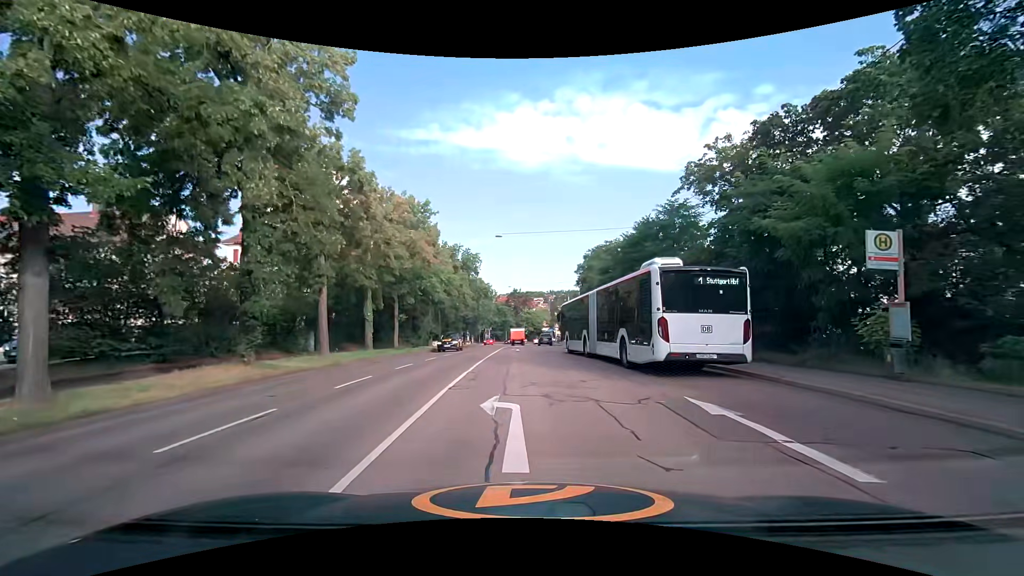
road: secondary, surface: asphalt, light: Day
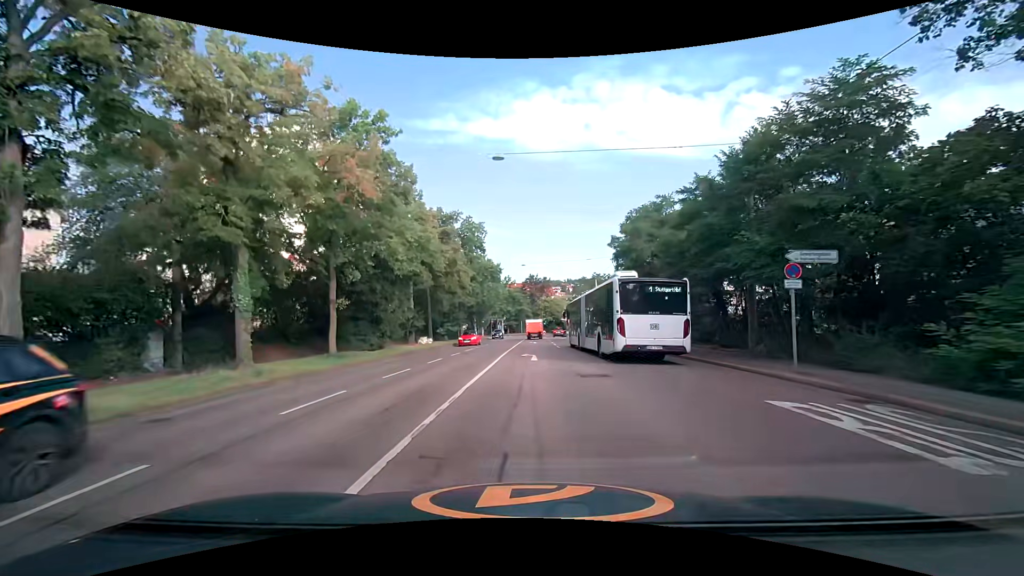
(-0.1, +15.7) m; -2°
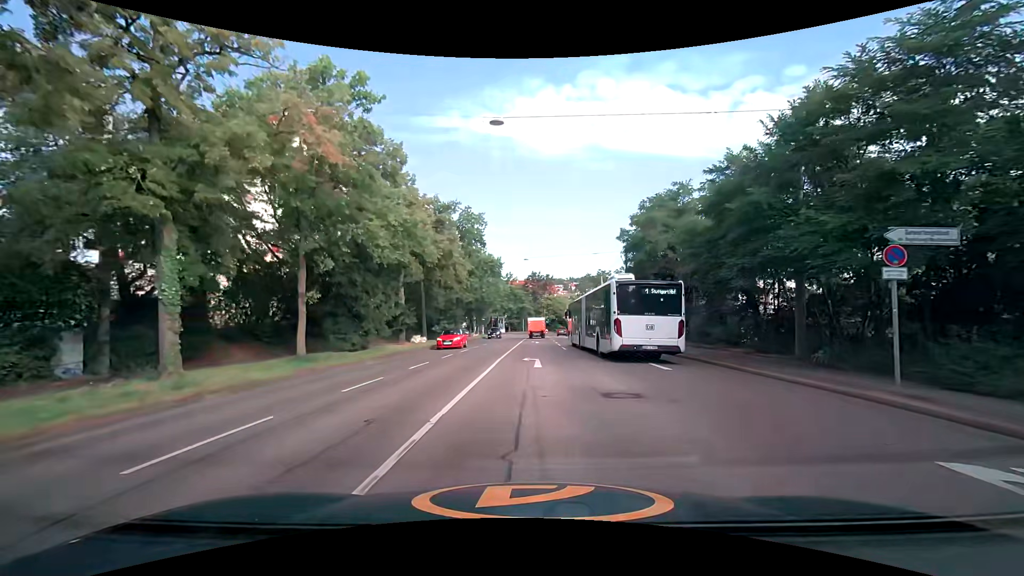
(0.0, +3.5) m; 0°
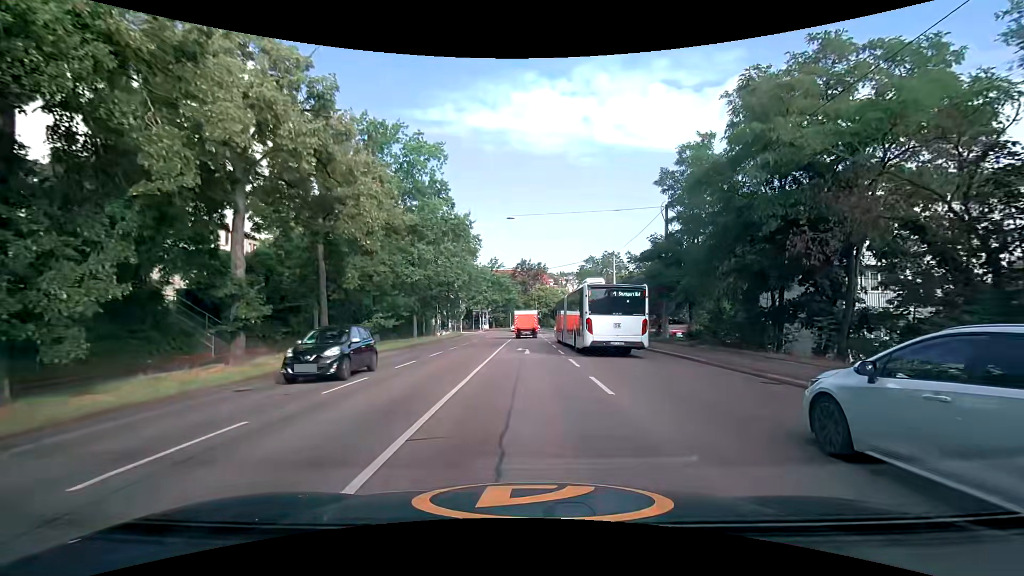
(+0.4, +18.5) m; +1°
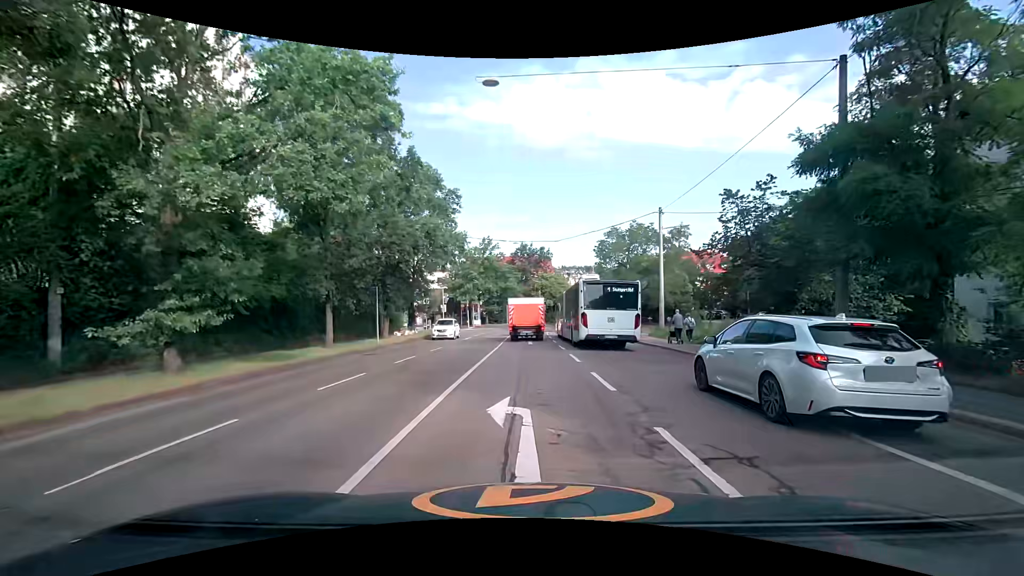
(+0.1, +18.2) m; 0°
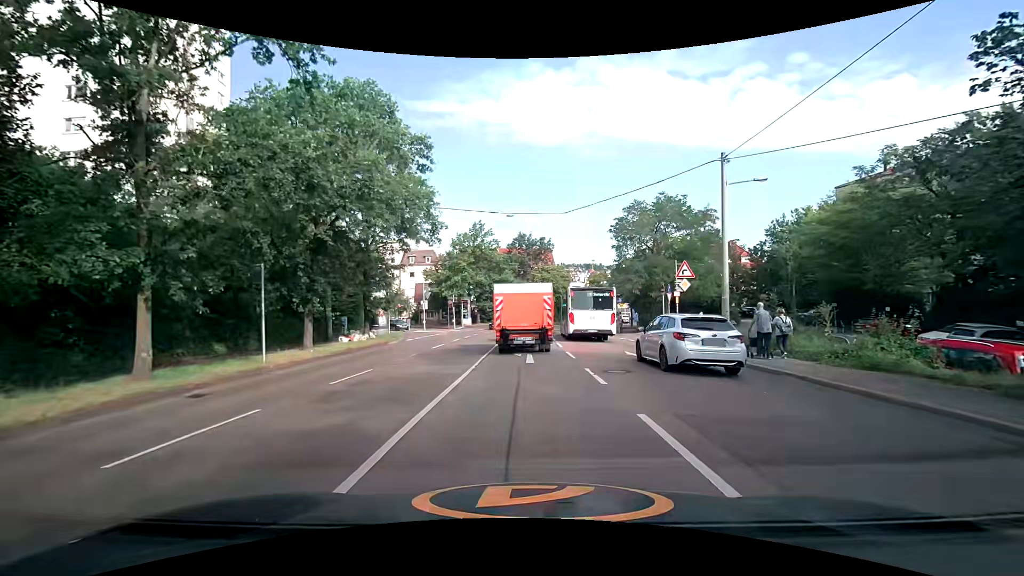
(0.0, +11.3) m; 0°
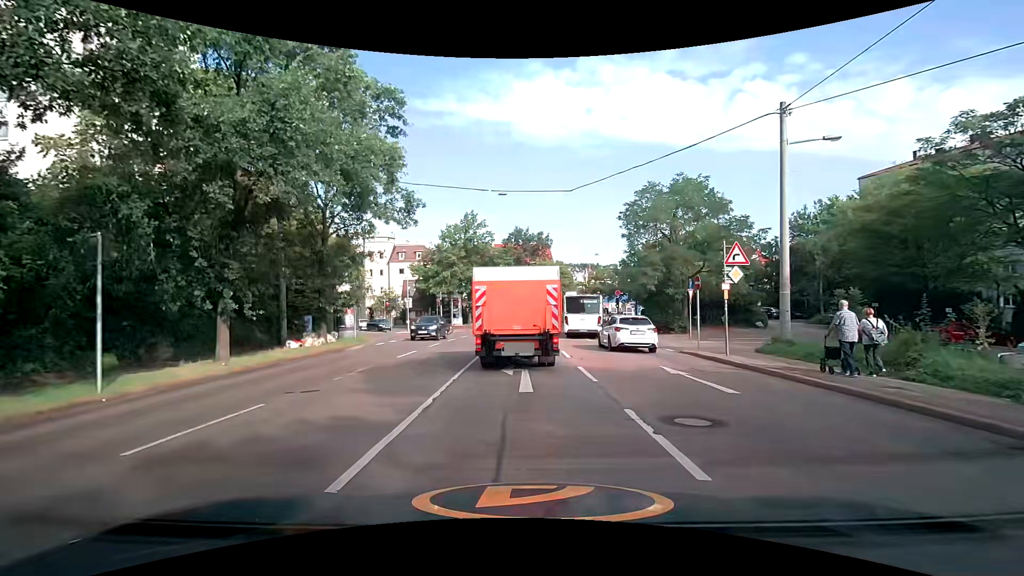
(+0.1, +5.6) m; +1°
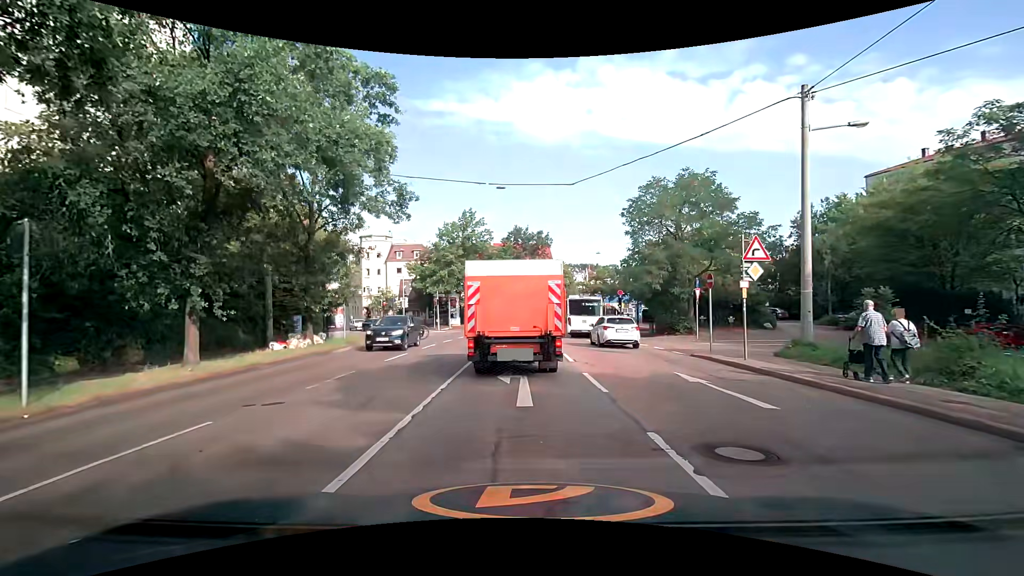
(0.0, +1.4) m; +1°
